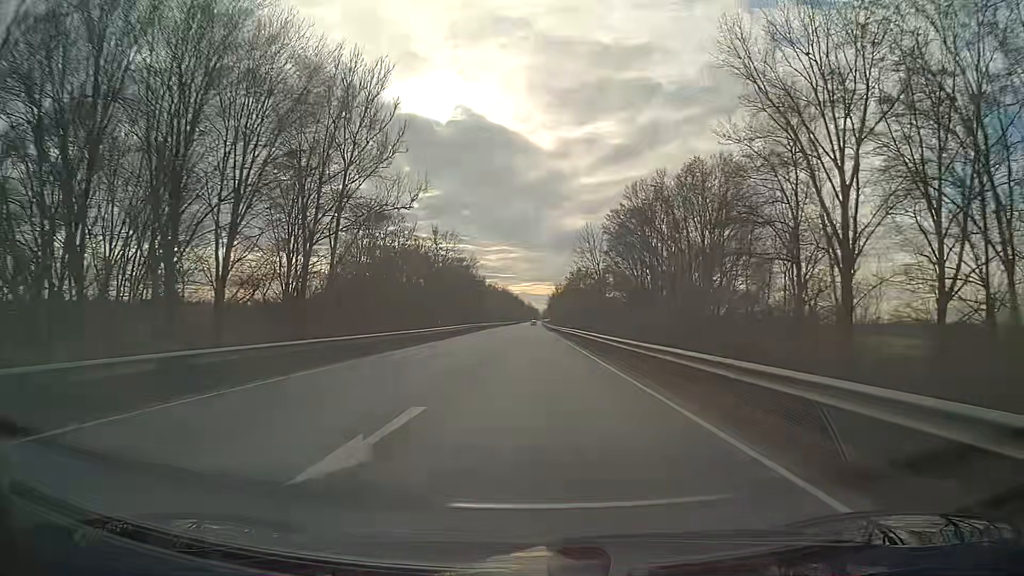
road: primary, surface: asphalt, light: Day
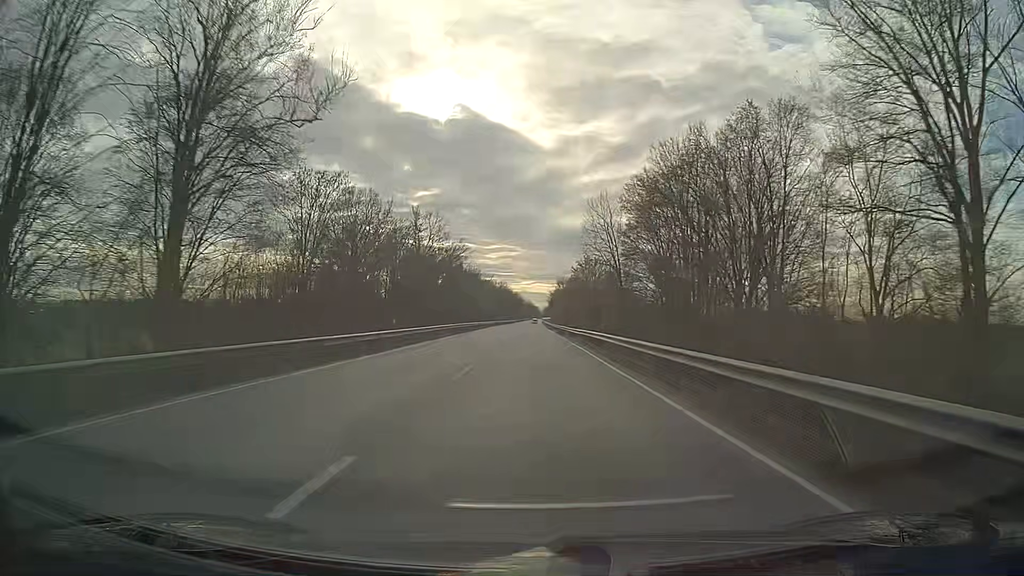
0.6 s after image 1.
(0.0, +15.8) m; 0°
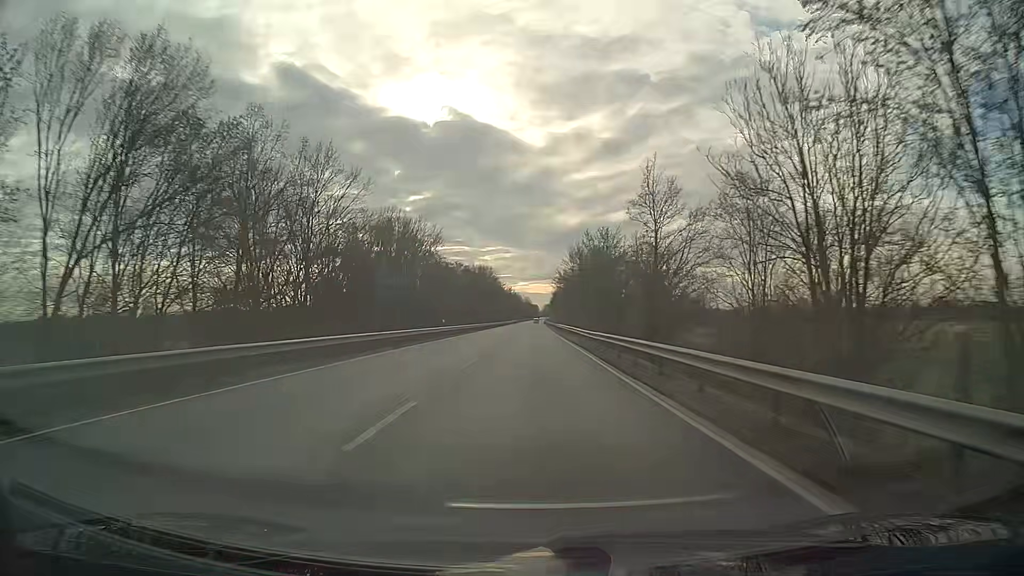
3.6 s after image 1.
(+0.4, +79.0) m; 0°
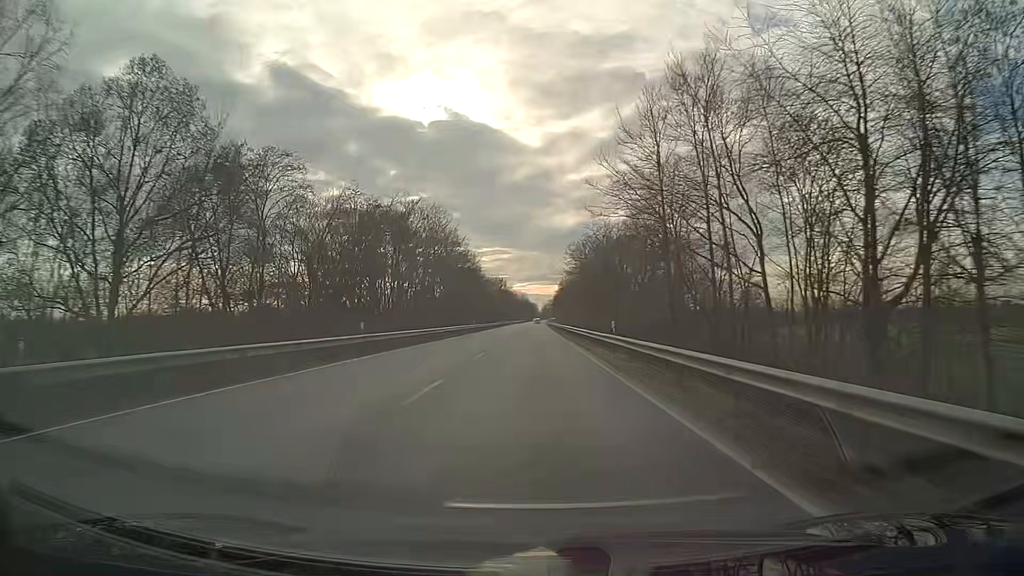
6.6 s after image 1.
(-0.1, +79.0) m; 0°
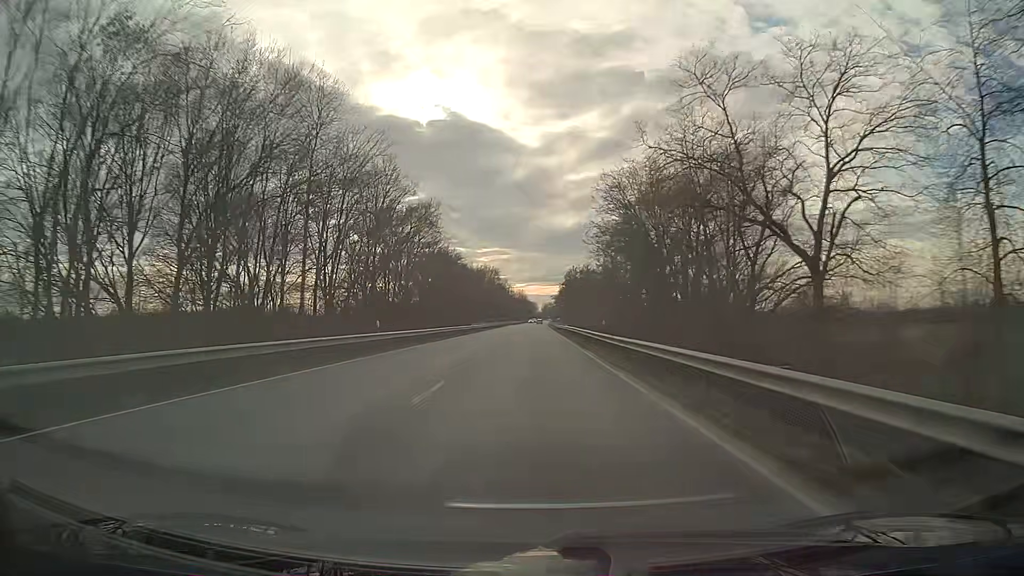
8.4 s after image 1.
(0.0, +47.4) m; 0°
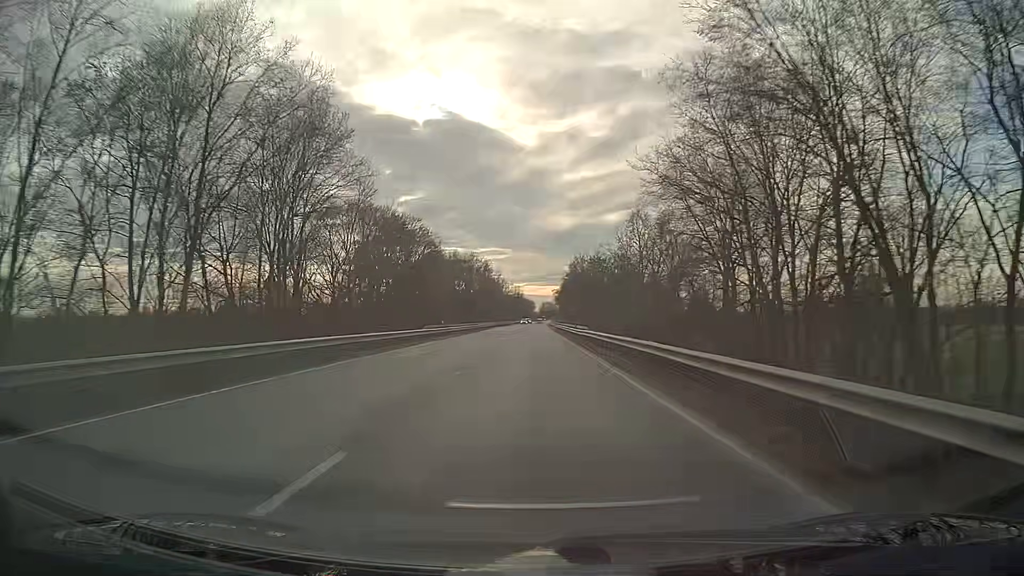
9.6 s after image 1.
(+0.1, +31.6) m; 0°
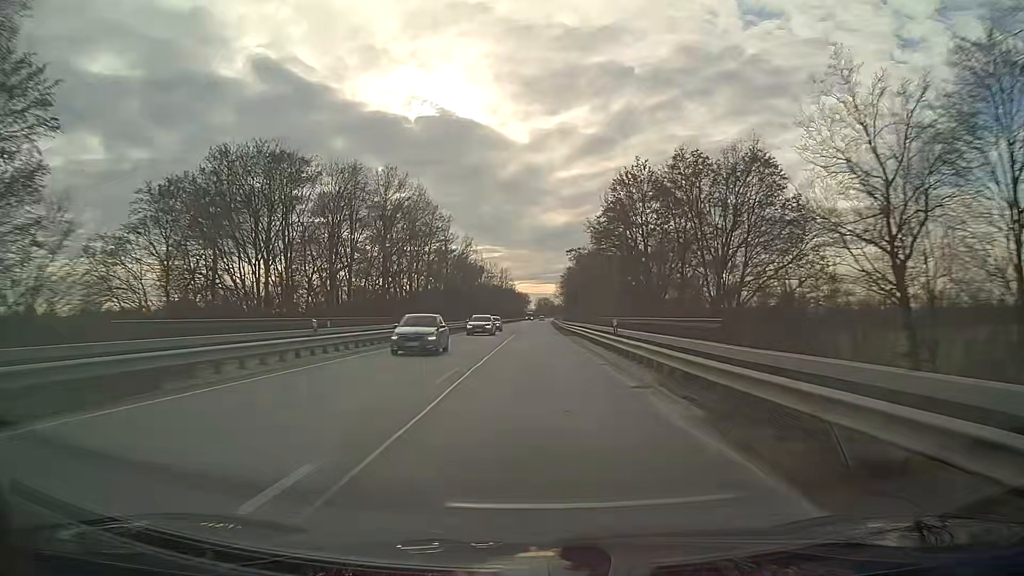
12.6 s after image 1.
(+0.2, +79.0) m; 0°
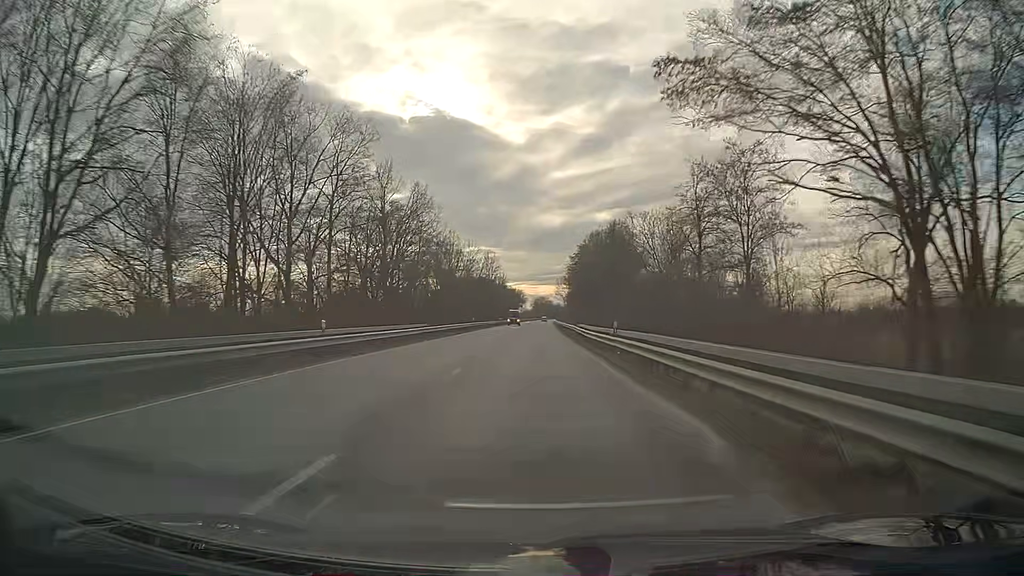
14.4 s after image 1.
(+0.1, +47.4) m; 0°
(0, +10) (0, +20) (0, +30) (0, +40) (0, +50) (0, +60) (0, +70) (0, +80) (+1, +90) (+1, +100) m
